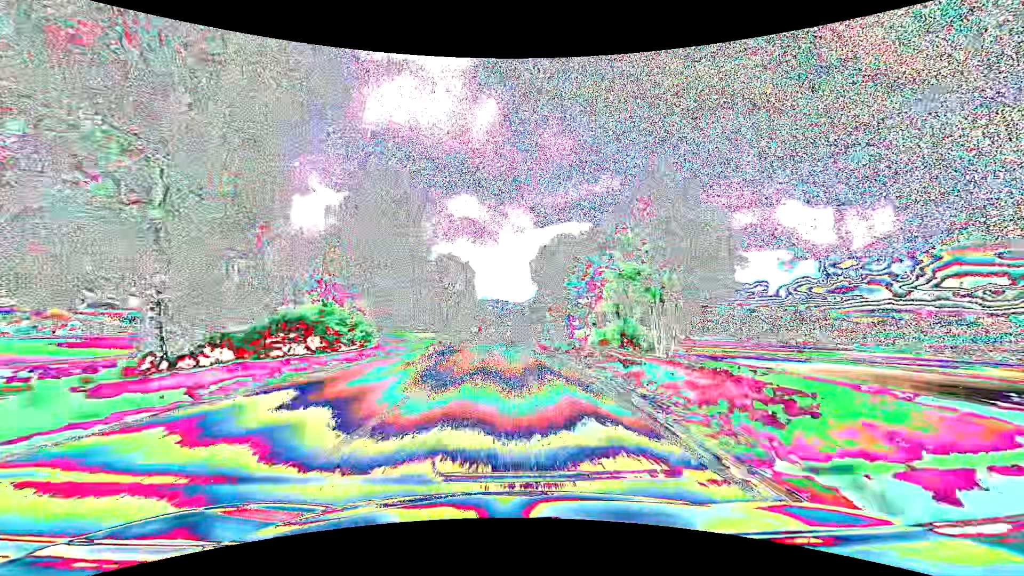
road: primary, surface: asphalt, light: Day
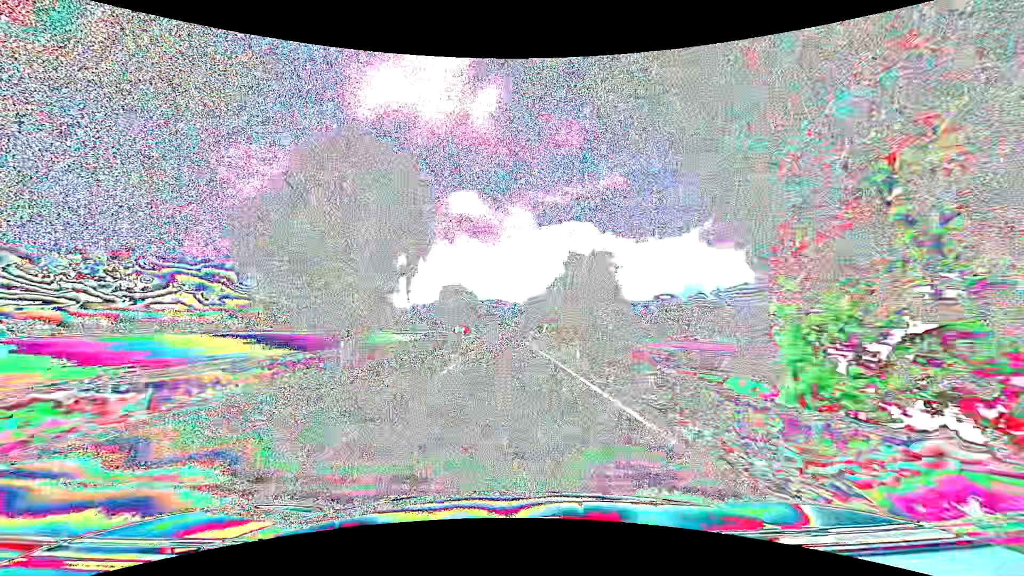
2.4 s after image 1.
(-0.1, +63.3) m; 0°
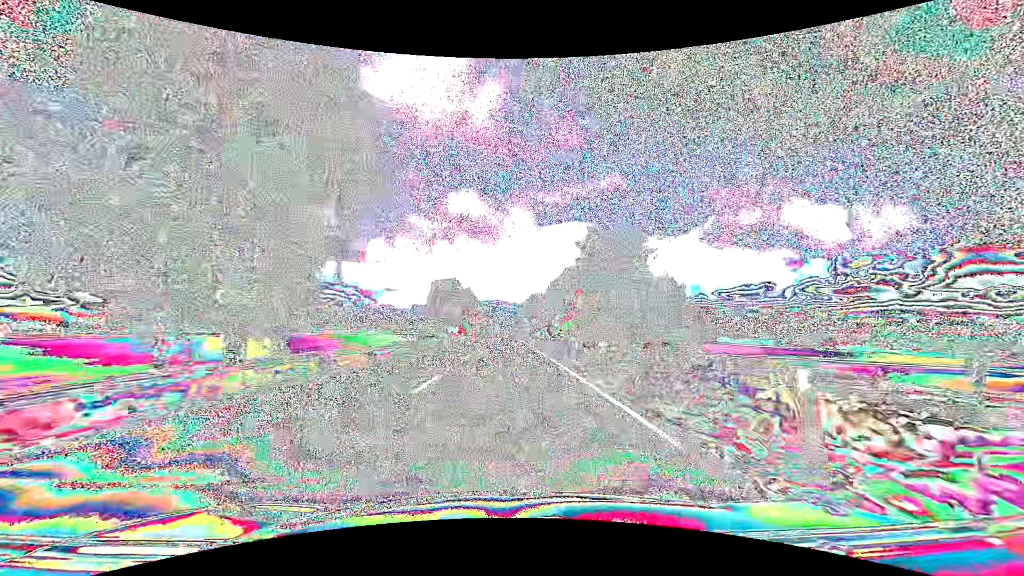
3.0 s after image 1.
(0.0, +15.8) m; 0°
(0, +10) (0, +20) (0, +30) (0, +40) (0, +50) (0, +60) (0, +70) (0, +80) (0, +90) (0, +100) m
